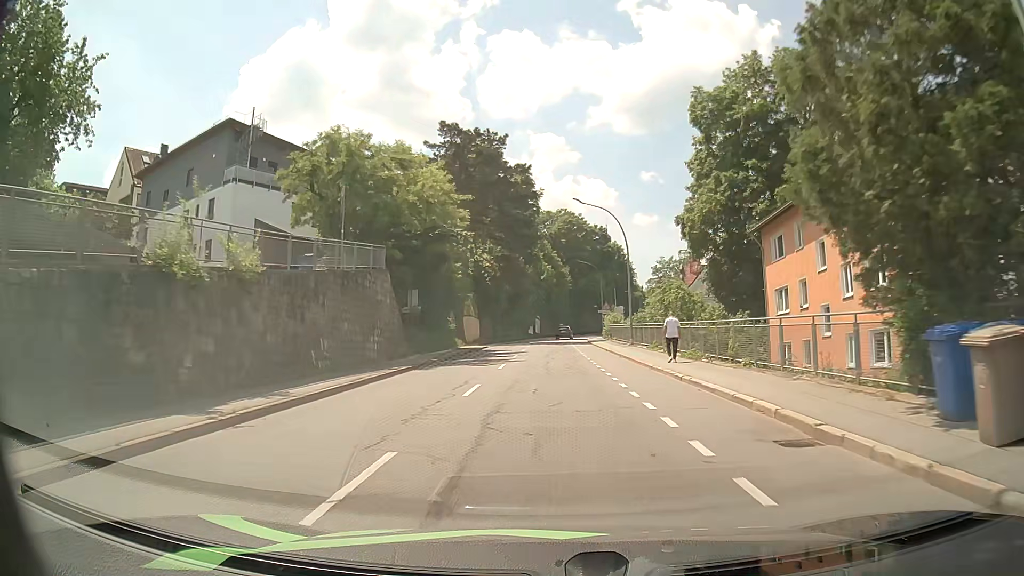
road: tertiary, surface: asphalt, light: Day
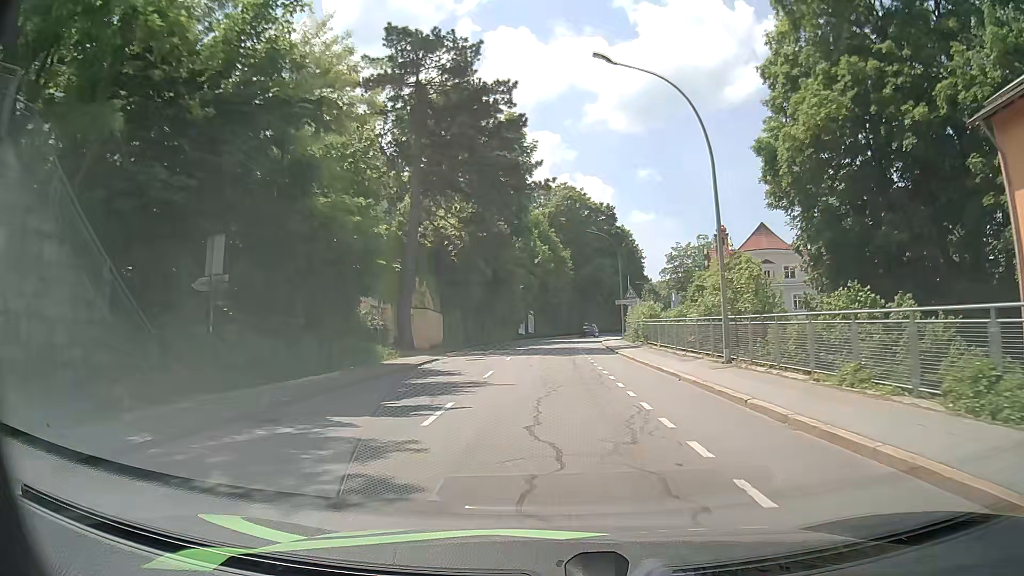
(-0.2, +22.2) m; 0°
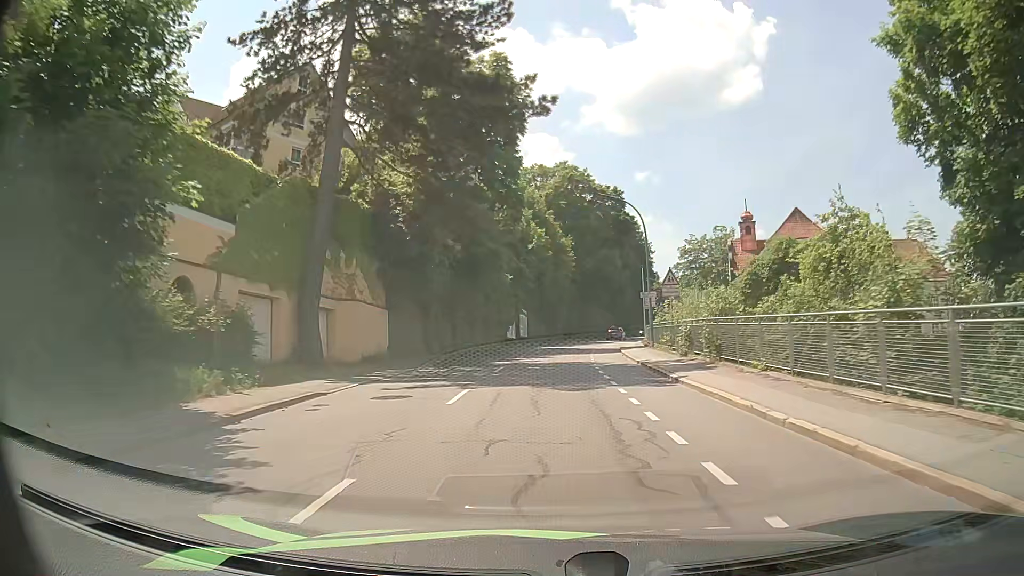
(0.0, +15.3) m; 0°
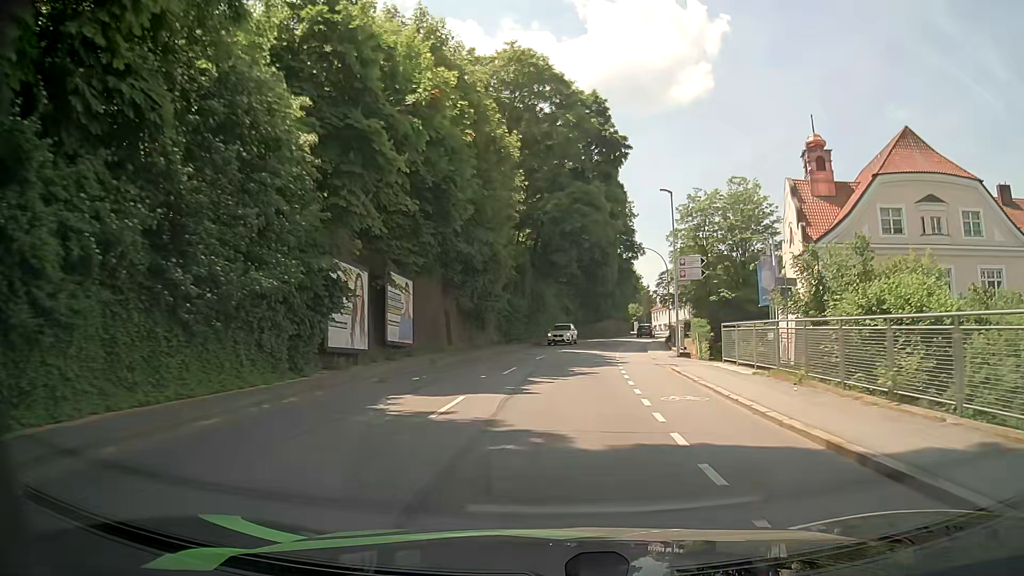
(+1.0, +38.2) m; +5°
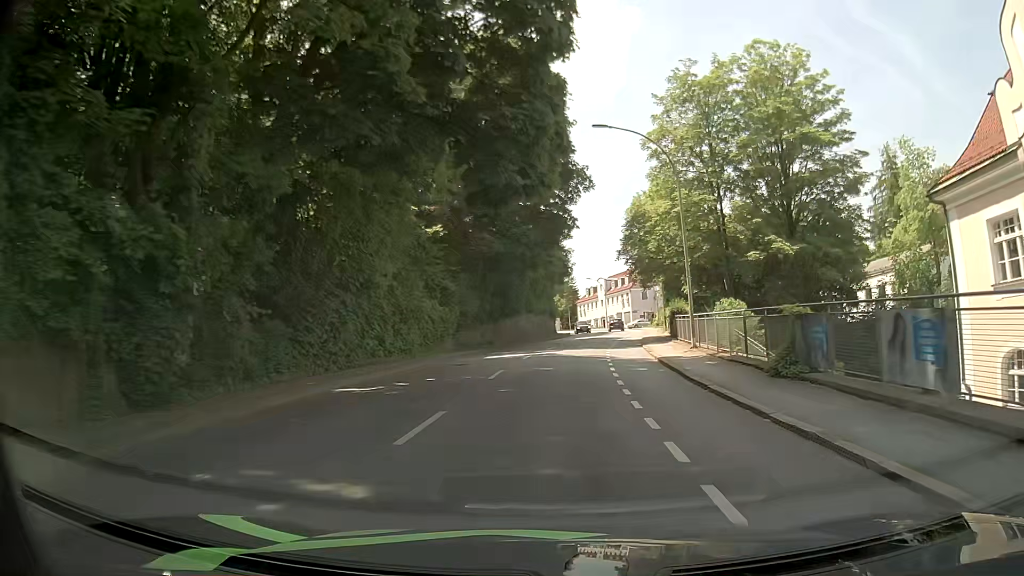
(+2.9, +38.1) m; +9°
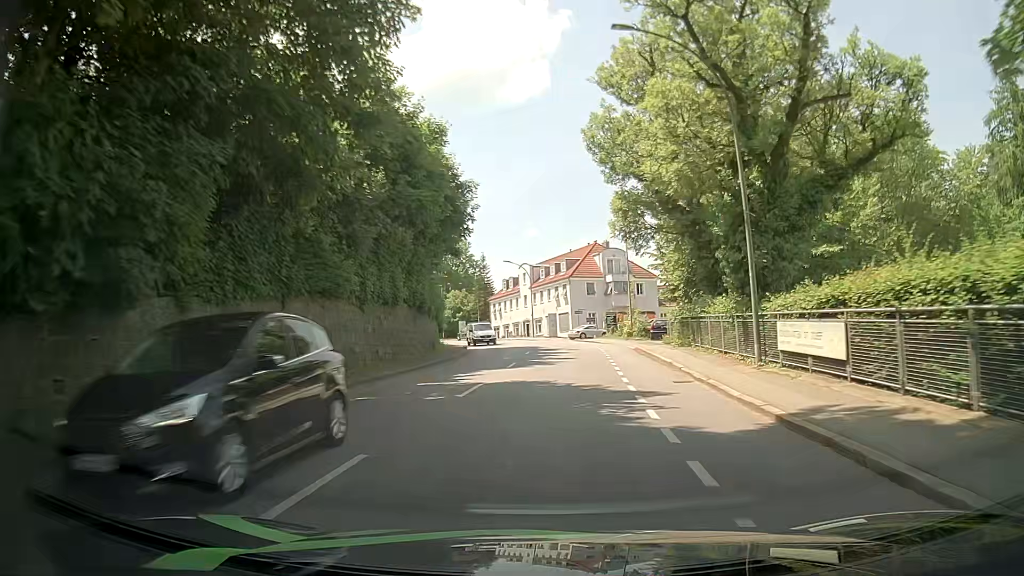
(+2.0, +39.2) m; +7°
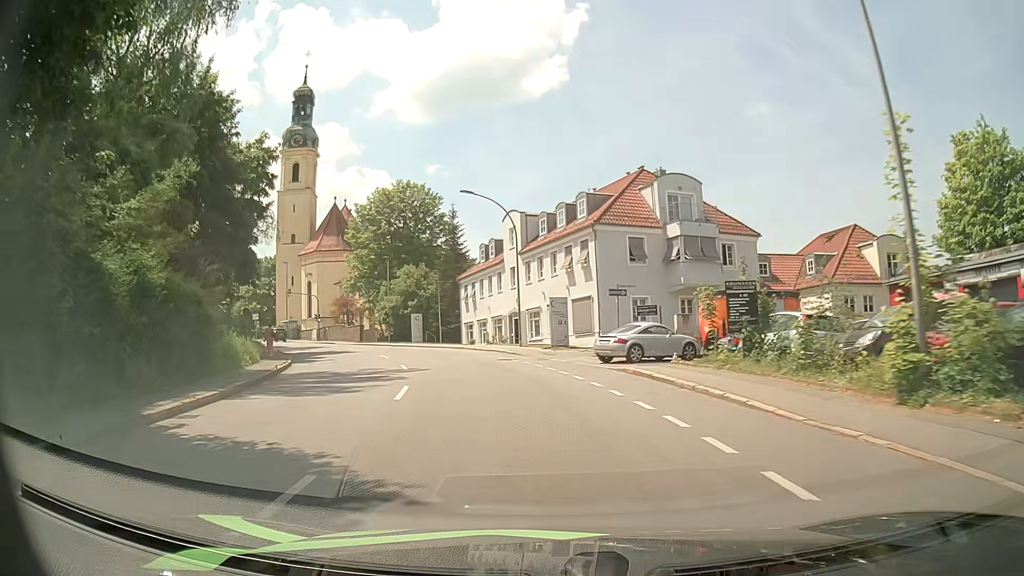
(-0.1, +38.5) m; -1°
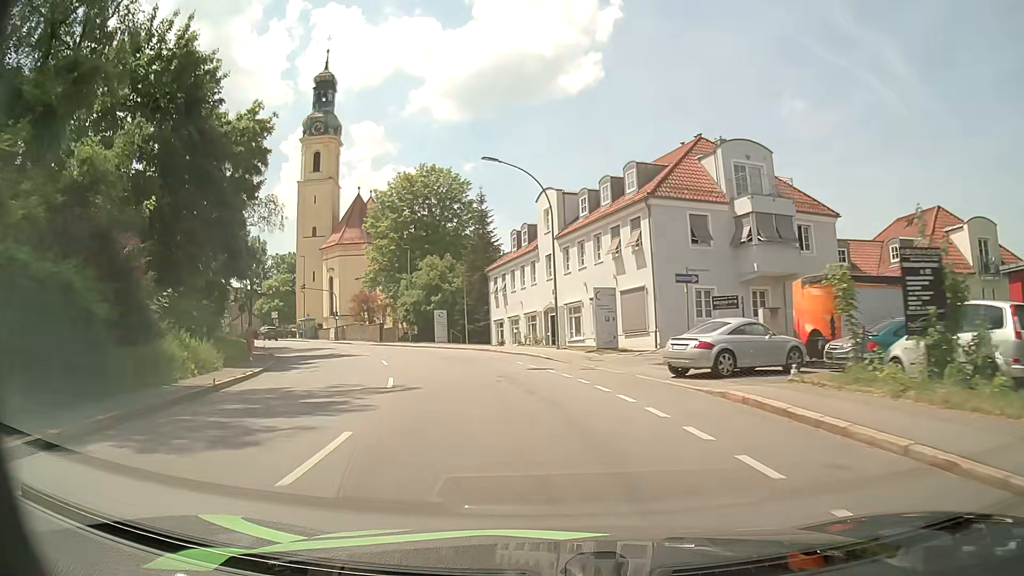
(-0.2, +7.1) m; -4°
